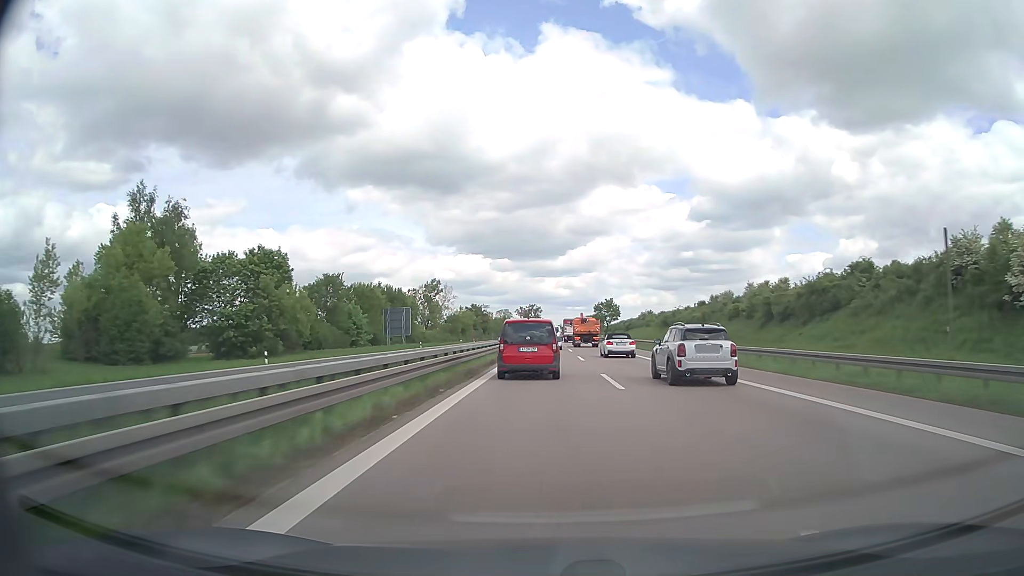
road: trunk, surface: asphalt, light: Day
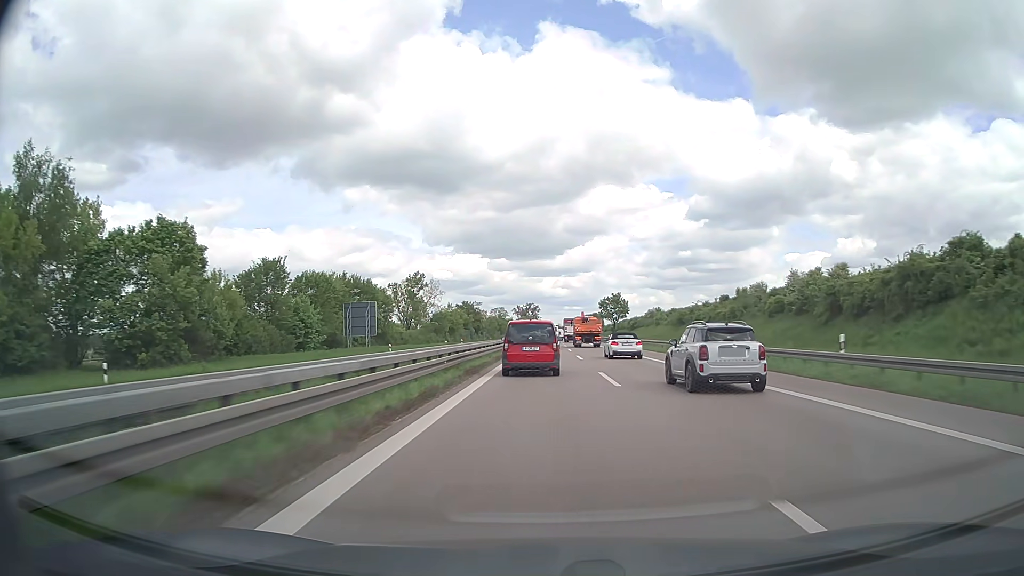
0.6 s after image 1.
(0.0, +17.1) m; 0°
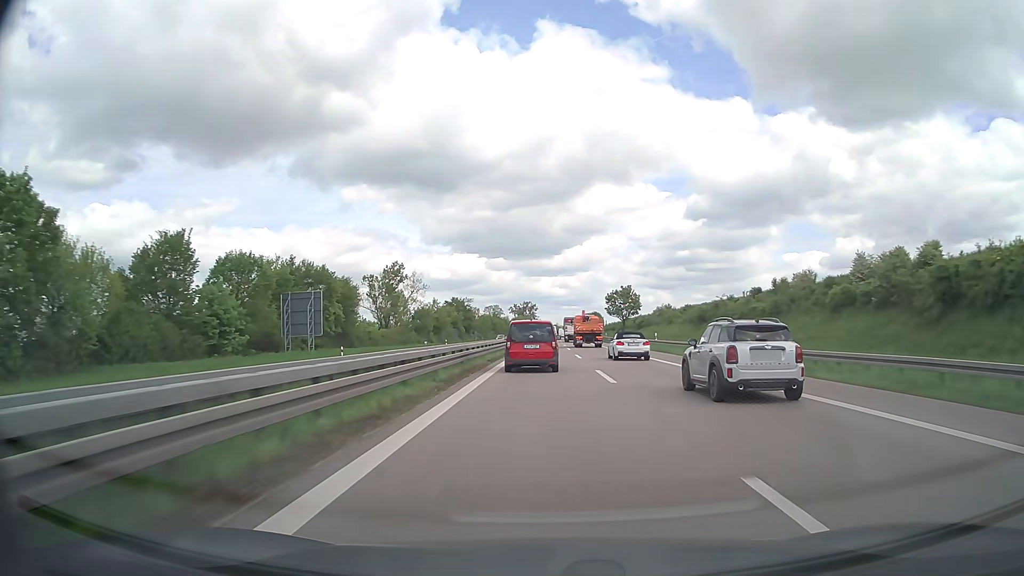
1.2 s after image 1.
(0.0, +17.2) m; 0°
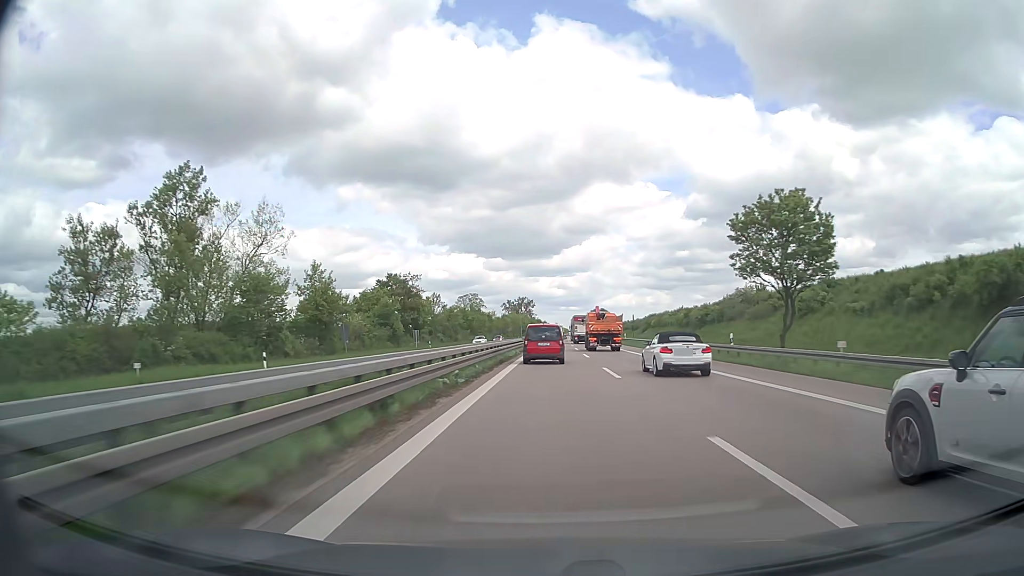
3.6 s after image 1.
(+0.1, +69.5) m; 0°
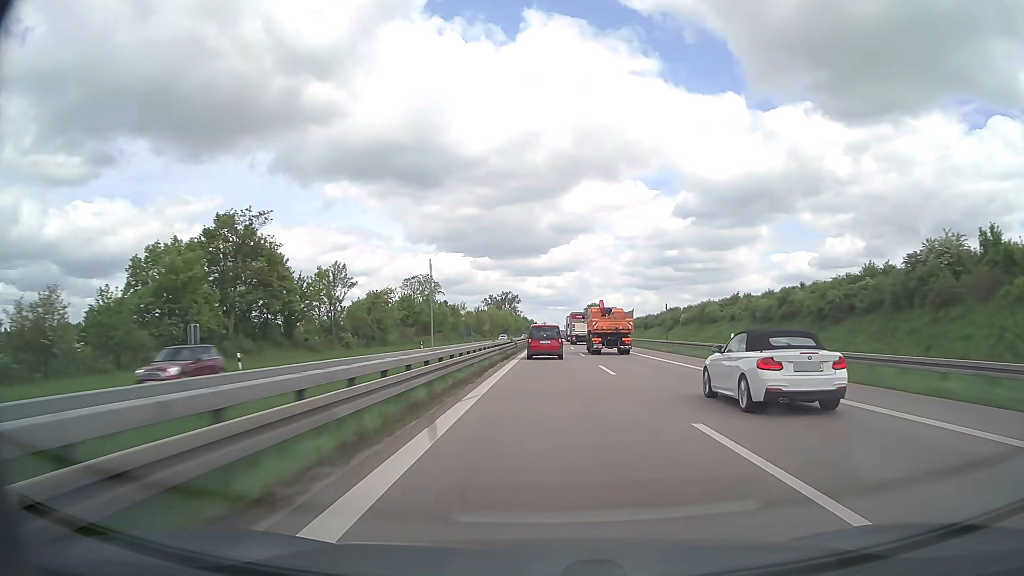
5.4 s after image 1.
(+0.4, +52.8) m; +1°
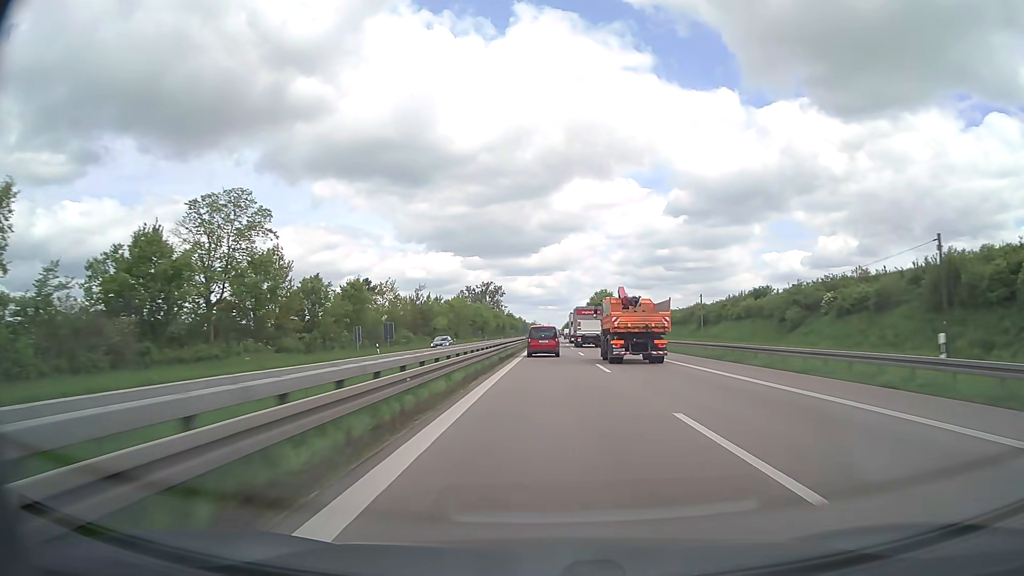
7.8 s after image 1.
(+0.5, +70.6) m; +1°
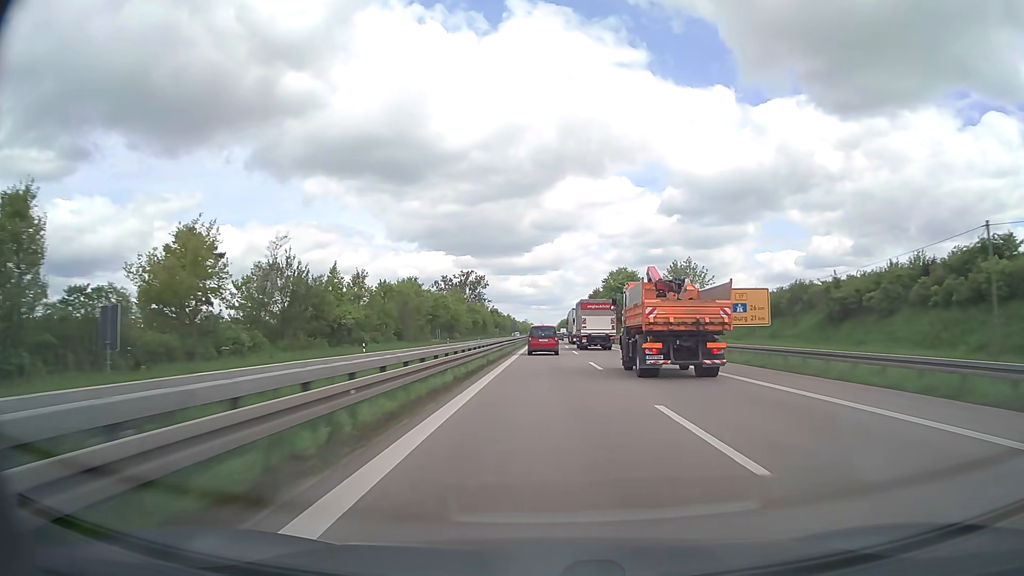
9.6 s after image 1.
(+0.4, +52.9) m; +1°
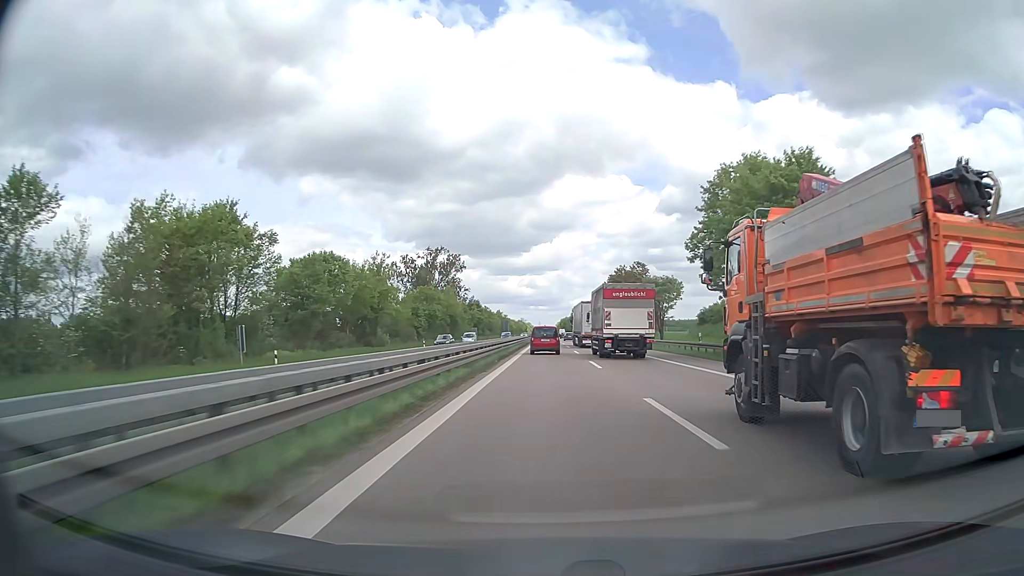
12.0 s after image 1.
(-0.1, +70.5) m; 0°
(0, +10) (0, +20) (0, +30) (0, +40) (0, +50) (0, +60) (0, +70) (0, +80) (0, +90) (0, +100) m
